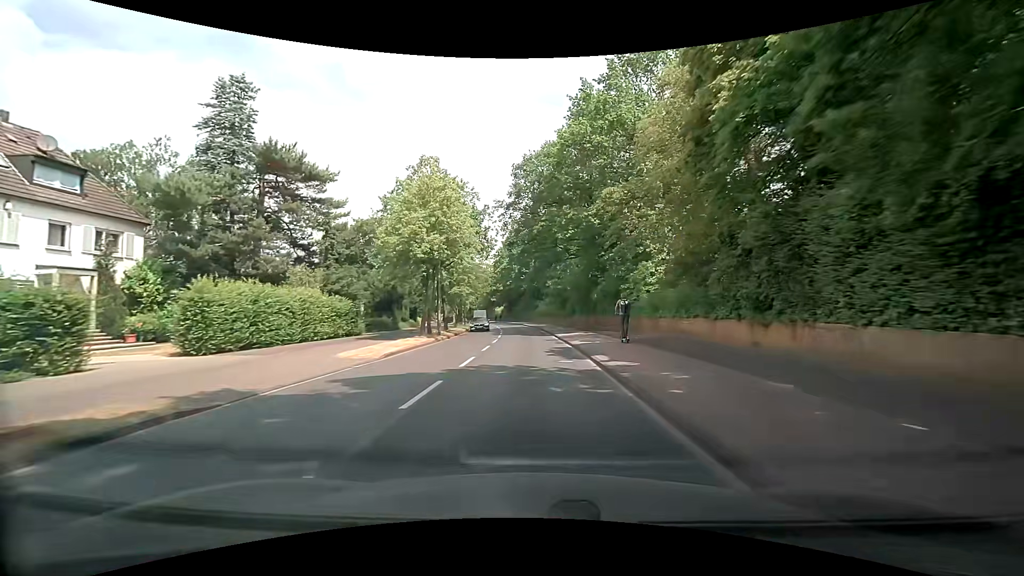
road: tertiary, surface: asphalt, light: Day
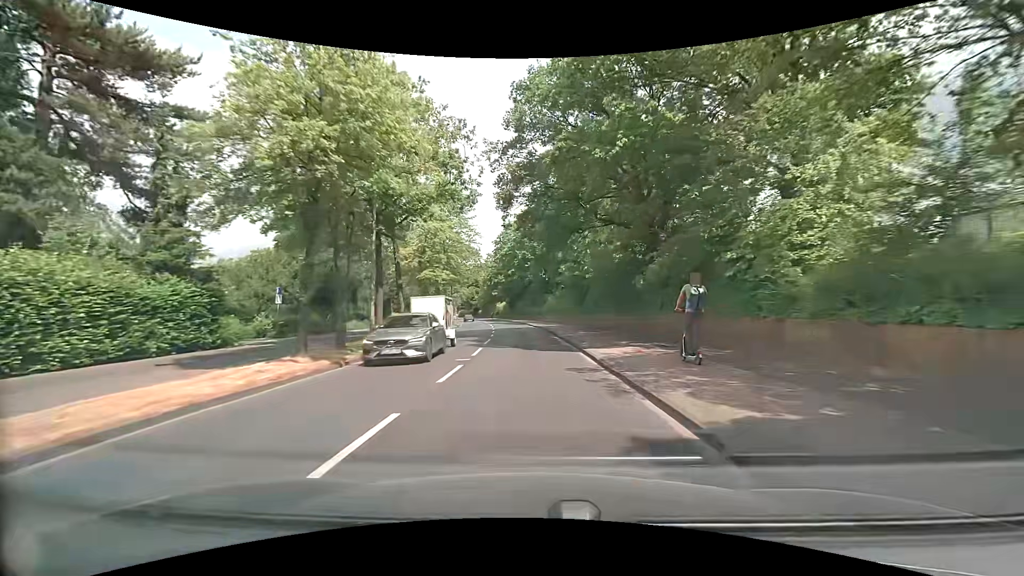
(-0.1, +15.6) m; -1°
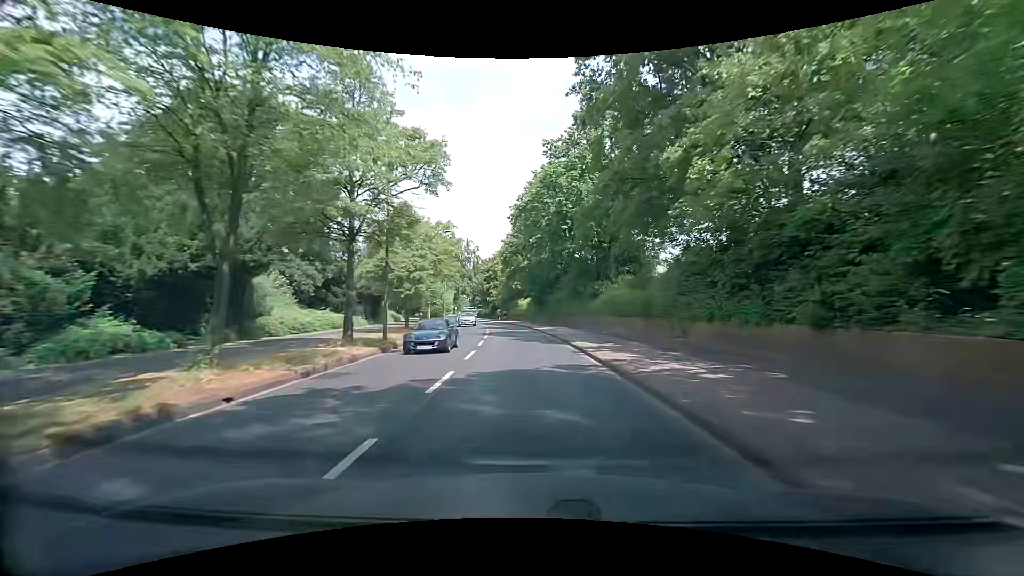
(-0.9, +31.4) m; -4°
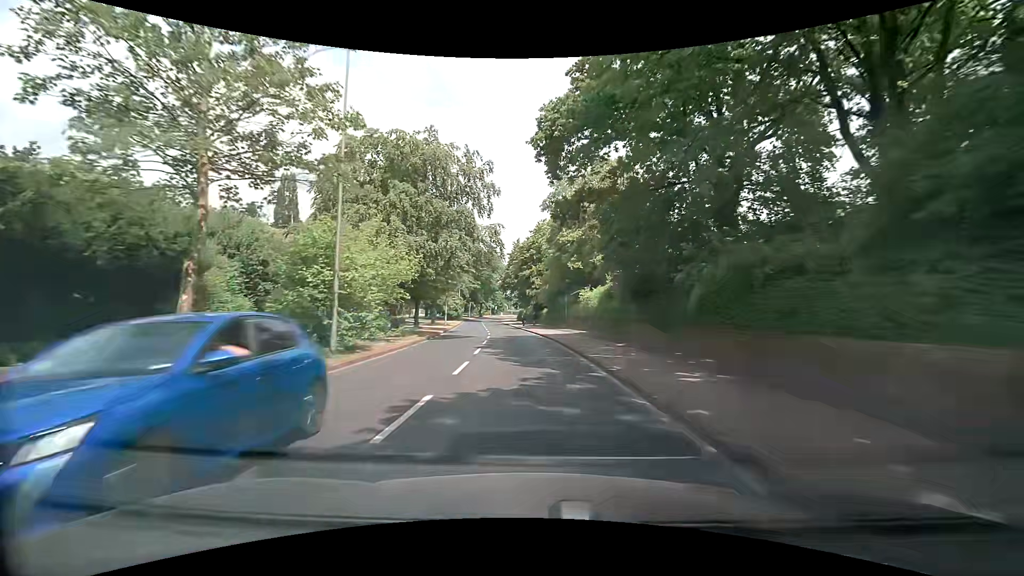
(-1.7, +39.2) m; -6°
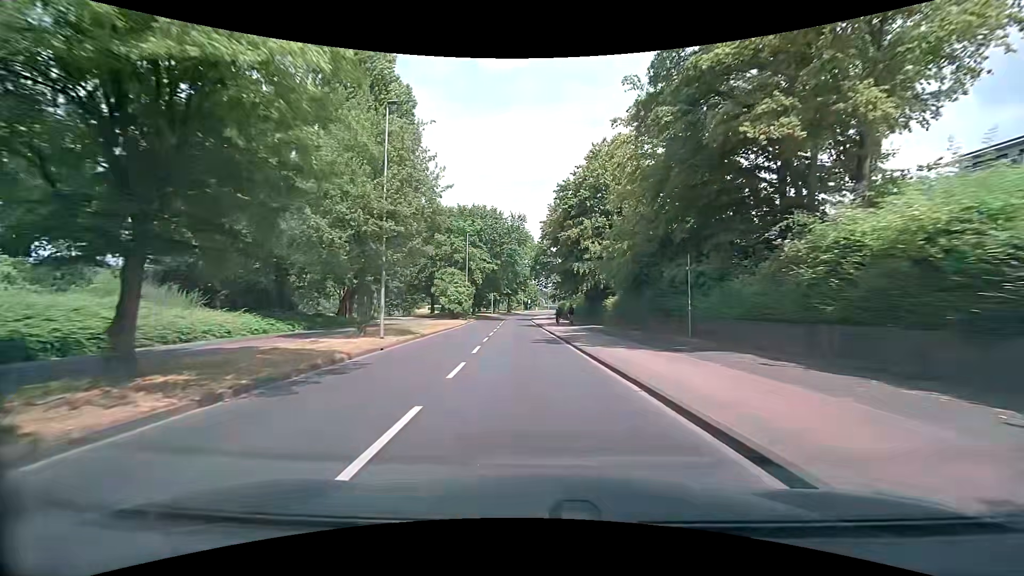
(-0.9, +31.4) m; -3°
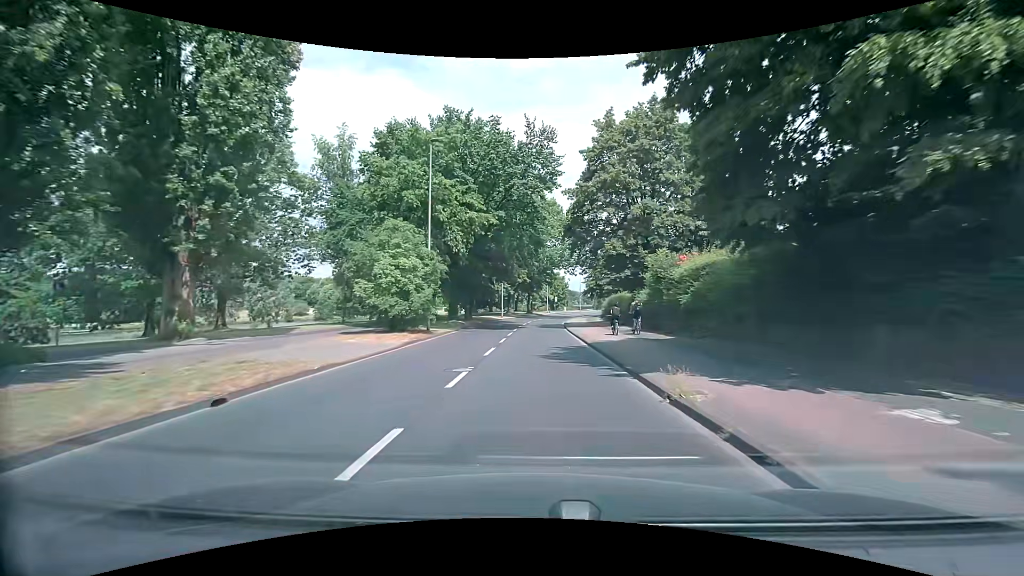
(-1.5, +31.3) m; -3°
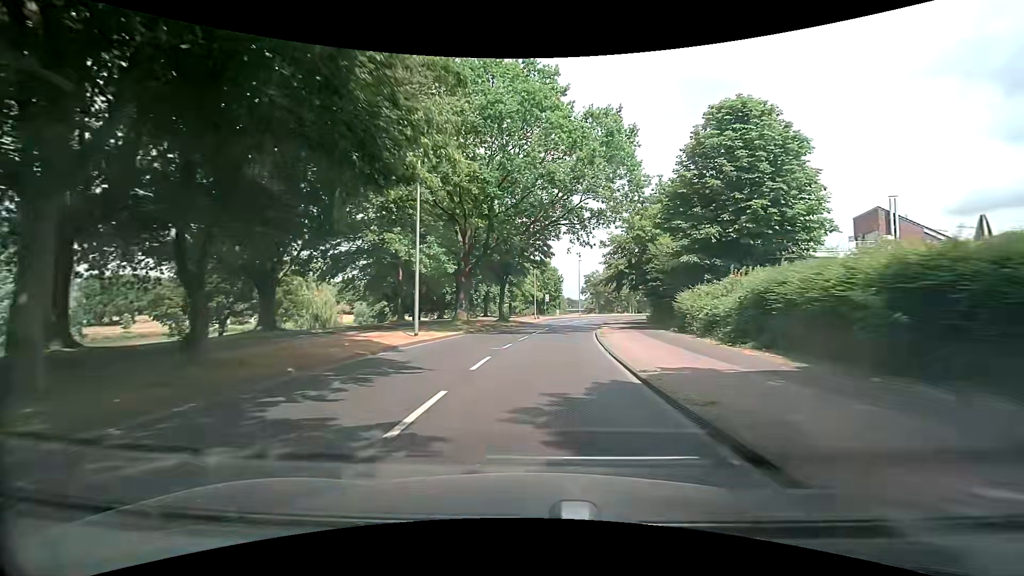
(+0.1, +39.1) m; +2°
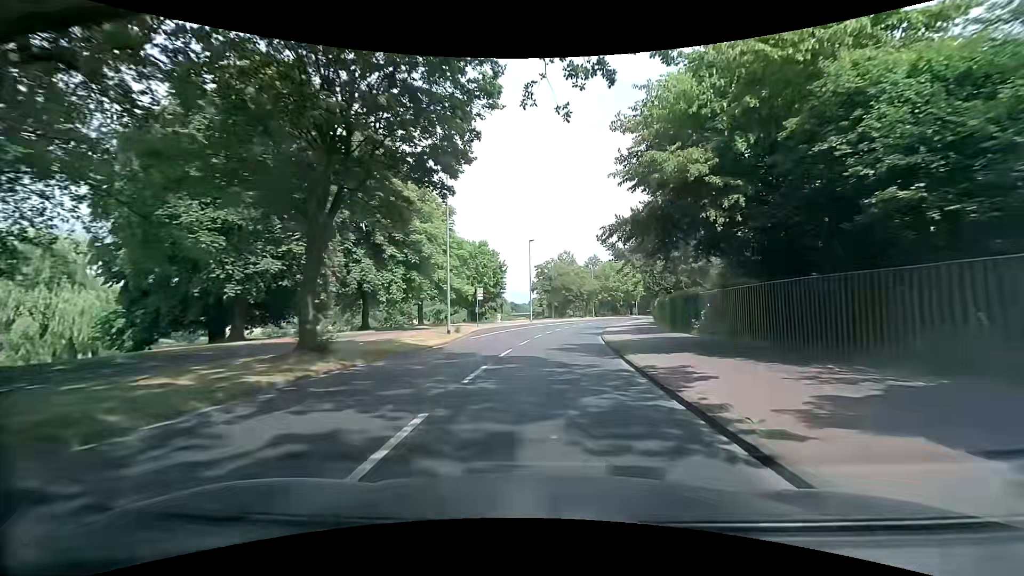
(+1.1, +30.7) m; +5°
(0, +10) (+1, +20) (+2, +30) (+4, +40) (+6, +50) (+8, +59) (+11, +69) (+14, +78) (+17, +88) (+21, +97) m
